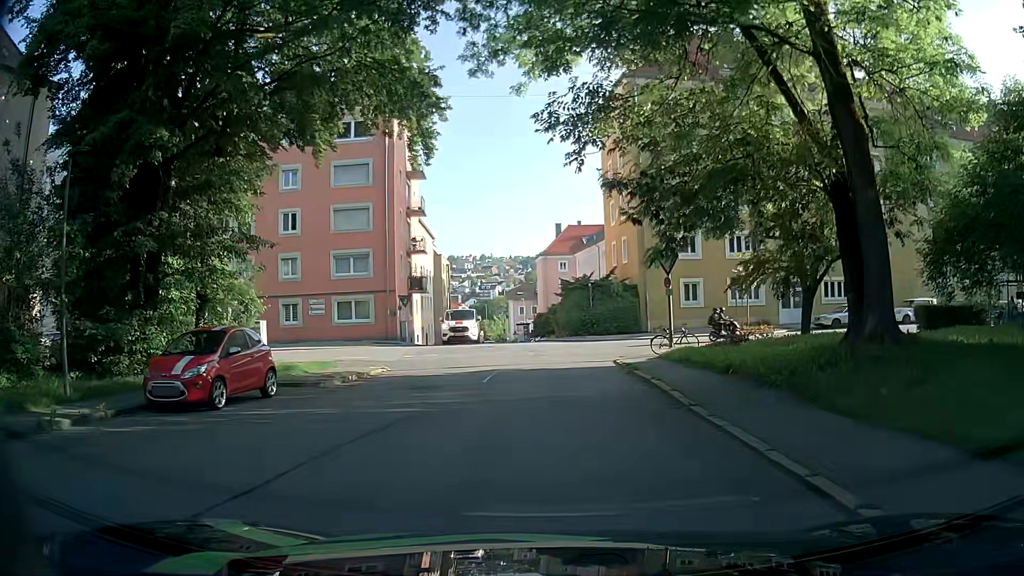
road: residential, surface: asphalt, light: Day
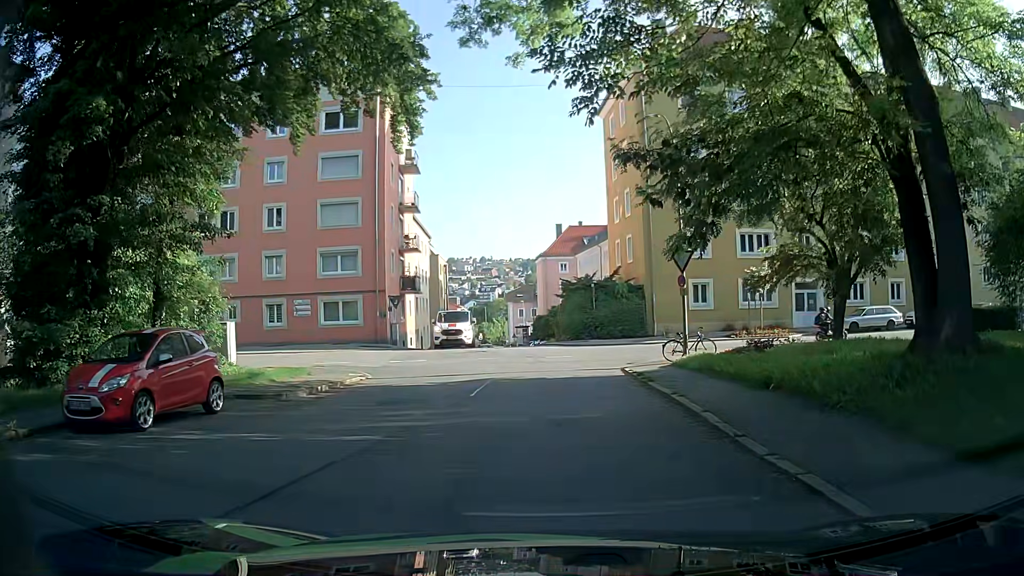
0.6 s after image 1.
(0.0, +2.5) m; +2°
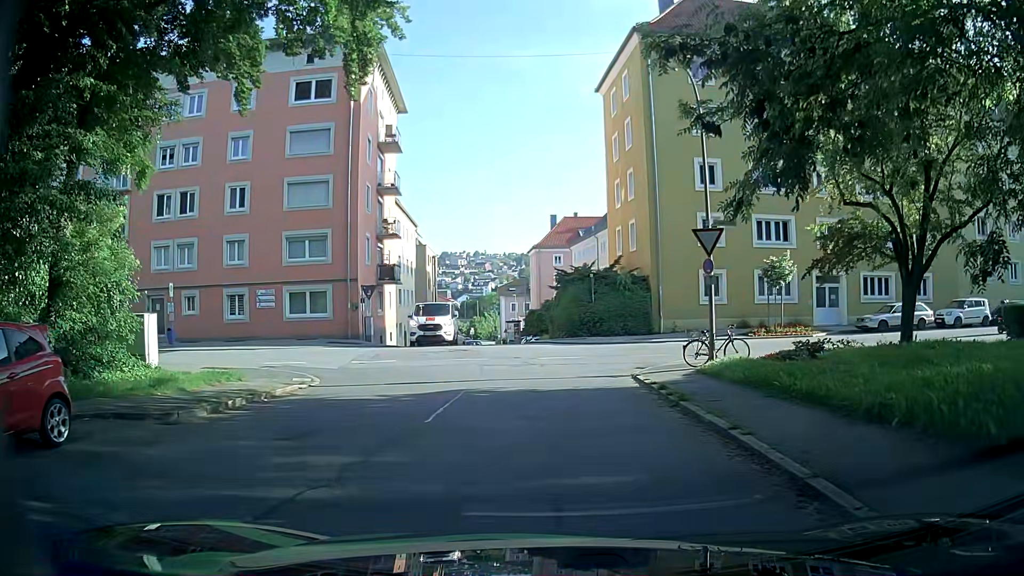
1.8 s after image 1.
(-0.2, +4.3) m; -1°
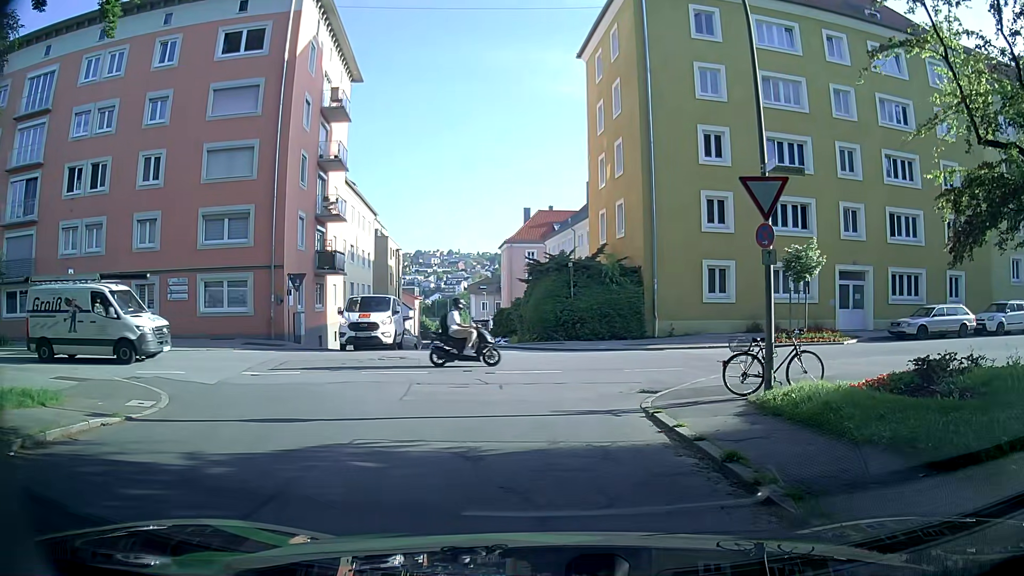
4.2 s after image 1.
(+0.1, +6.4) m; +1°
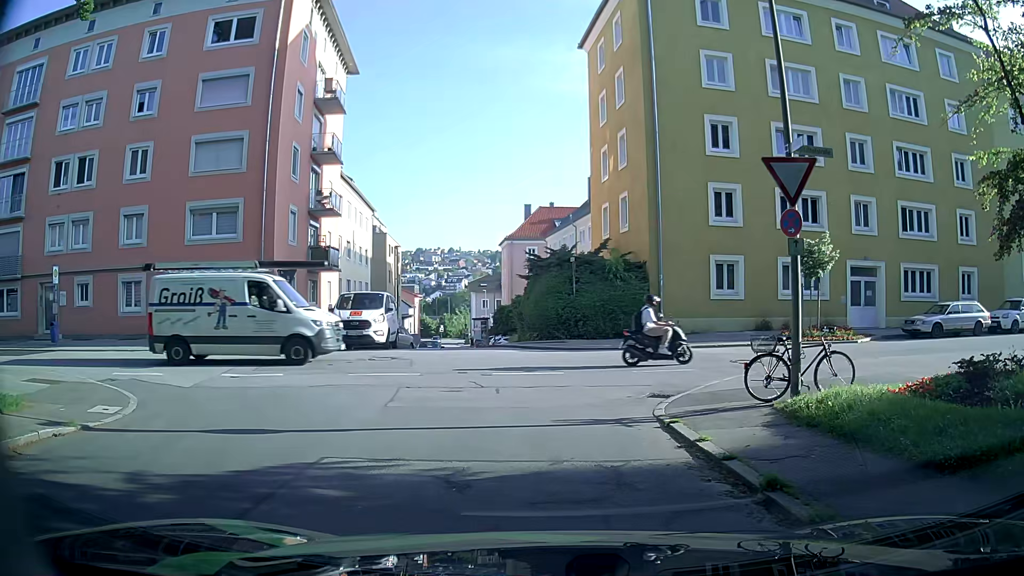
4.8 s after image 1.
(0.0, +1.1) m; -1°
